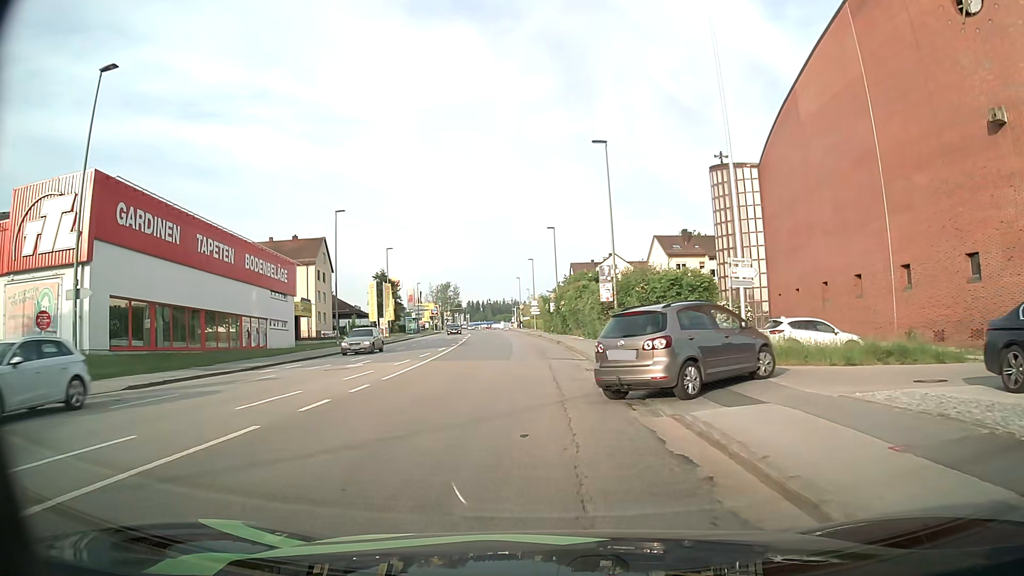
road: tertiary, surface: asphalt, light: Day
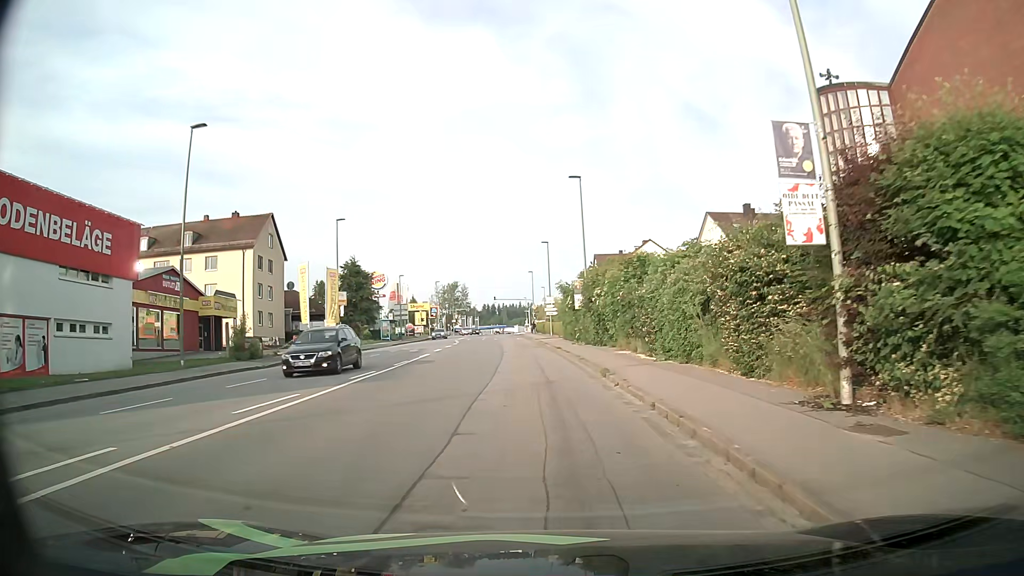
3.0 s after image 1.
(-0.5, +24.8) m; -2°
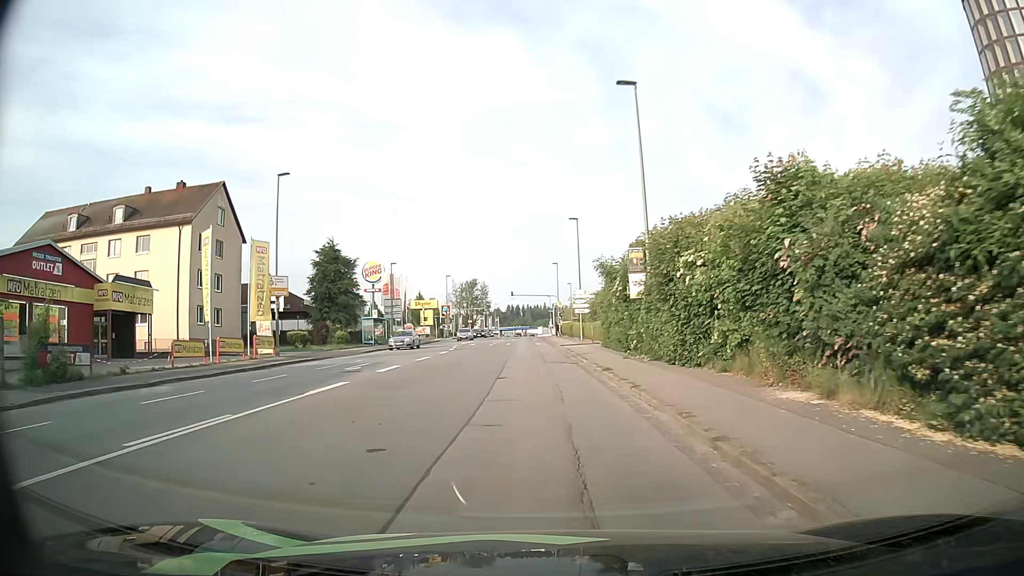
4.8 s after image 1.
(-0.4, +17.3) m; -2°
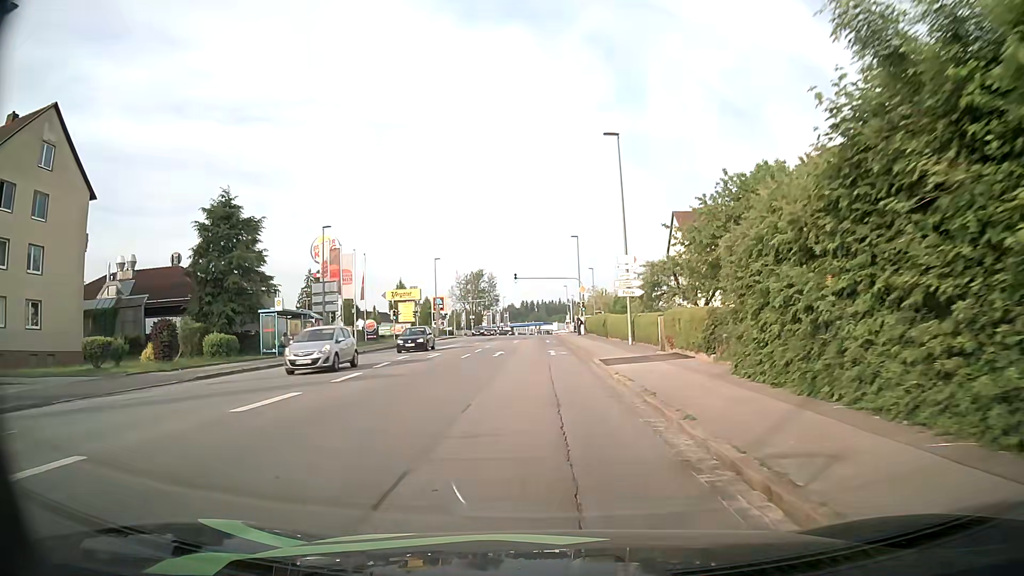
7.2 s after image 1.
(-0.3, +25.1) m; -1°
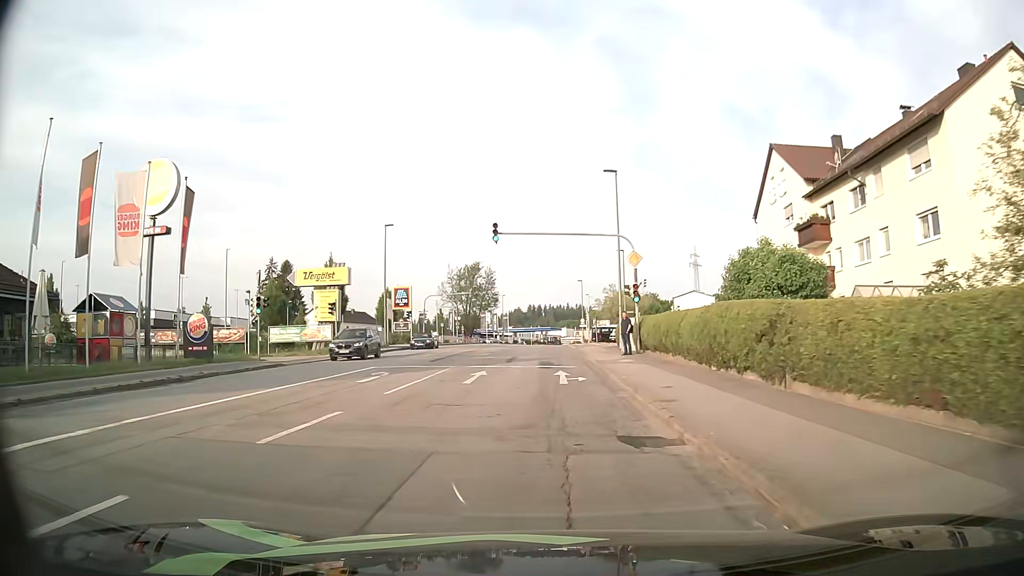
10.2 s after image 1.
(-0.7, +32.1) m; -2°
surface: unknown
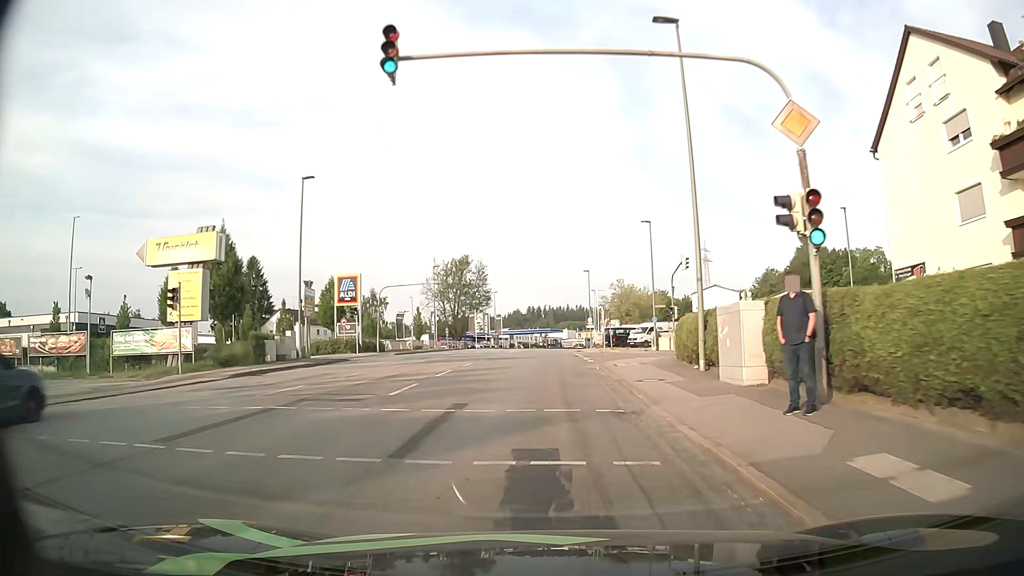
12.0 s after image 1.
(+0.1, +20.3) m; 0°
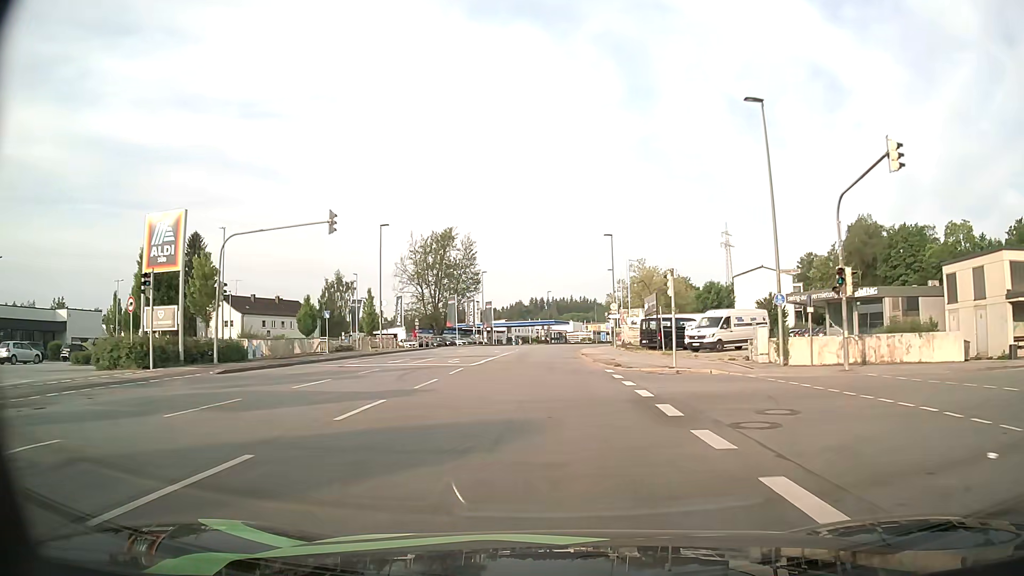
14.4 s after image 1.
(-0.1, +28.4) m; -1°
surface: asphalt
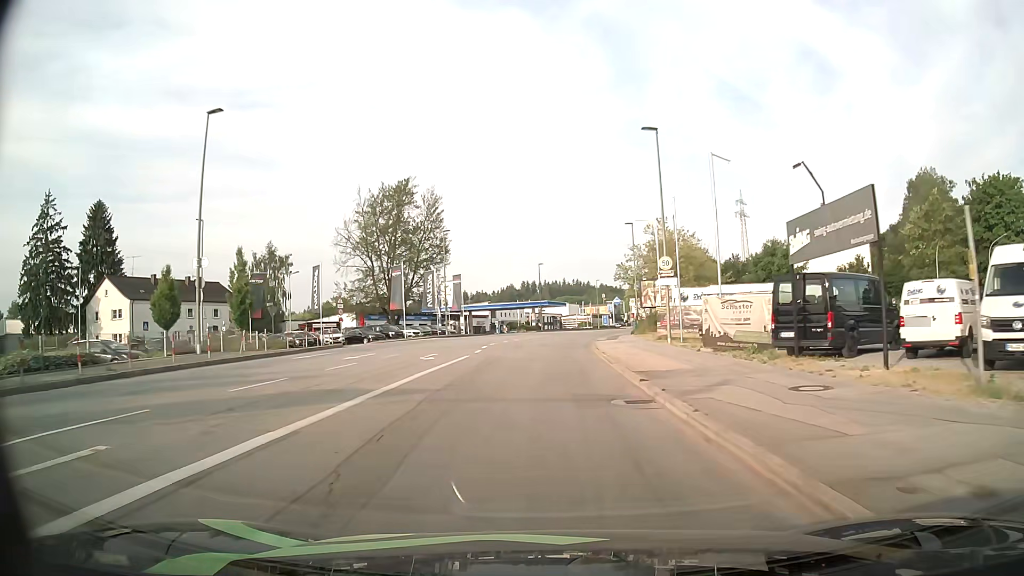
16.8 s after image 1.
(+0.2, +29.1) m; +1°
(0, +10) (0, +20) (0, +30) (+1, +40) (+1, +50) (+2, +60) (+4, +70) (+5, +80) (+7, +89) (+10, +99) m
